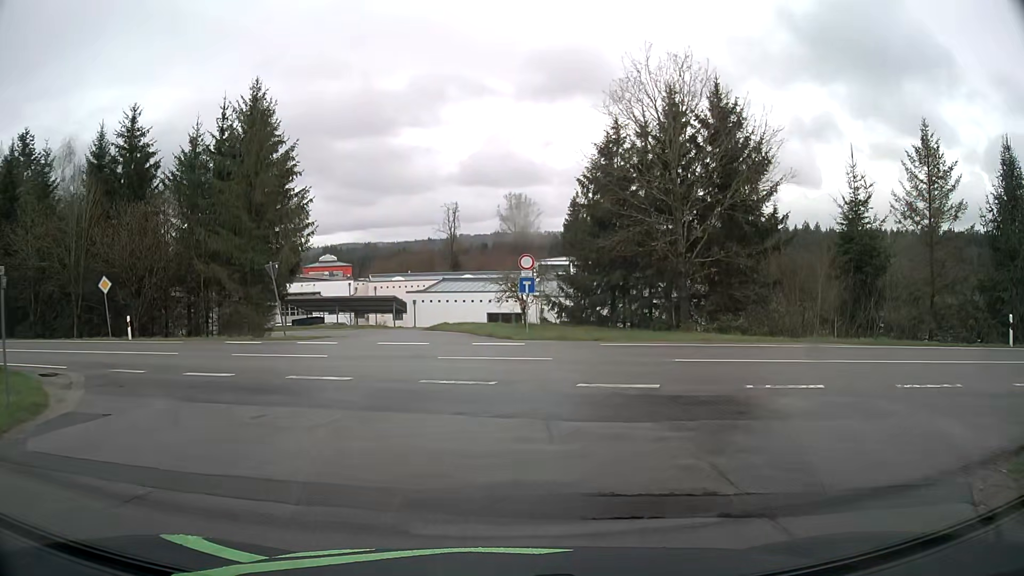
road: unclassified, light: Day
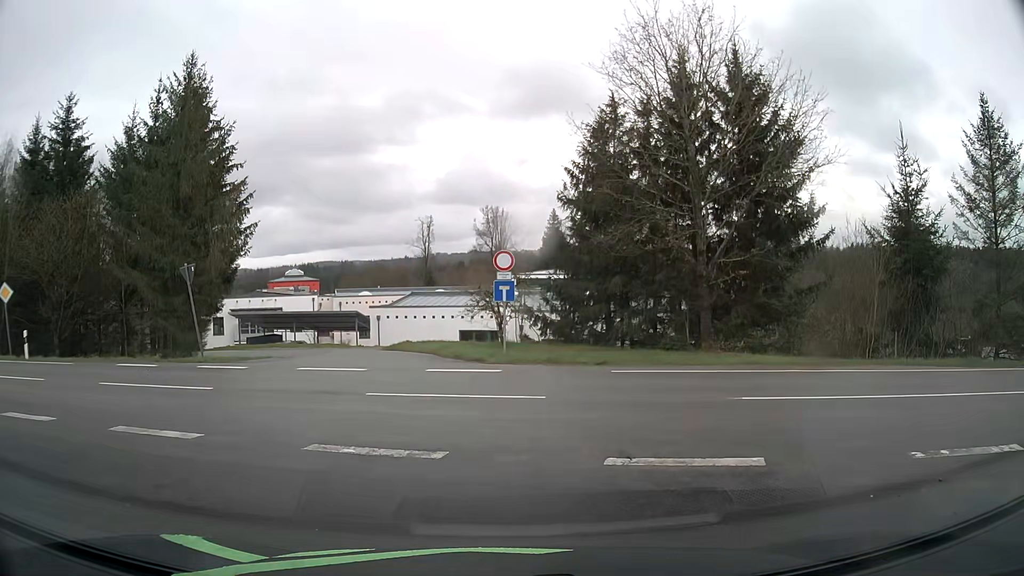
(+0.2, +5.8) m; +4°
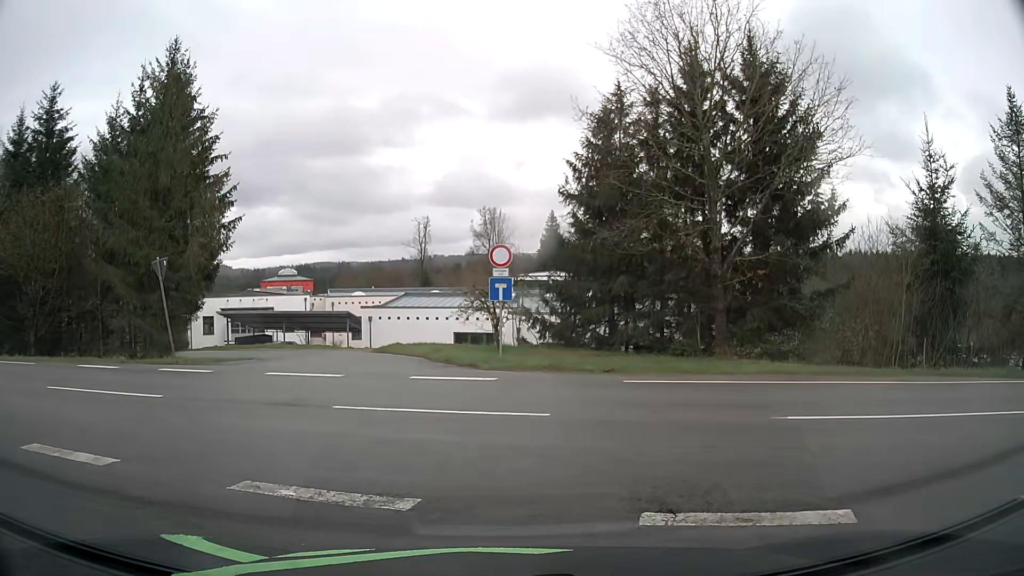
(0.0, +1.7) m; 0°
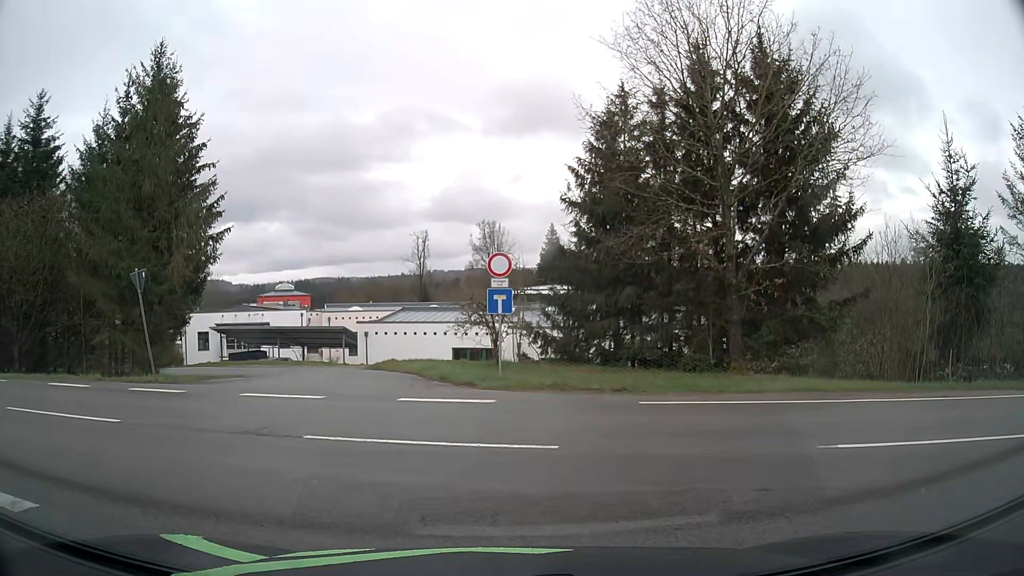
(0.0, +1.3) m; -1°
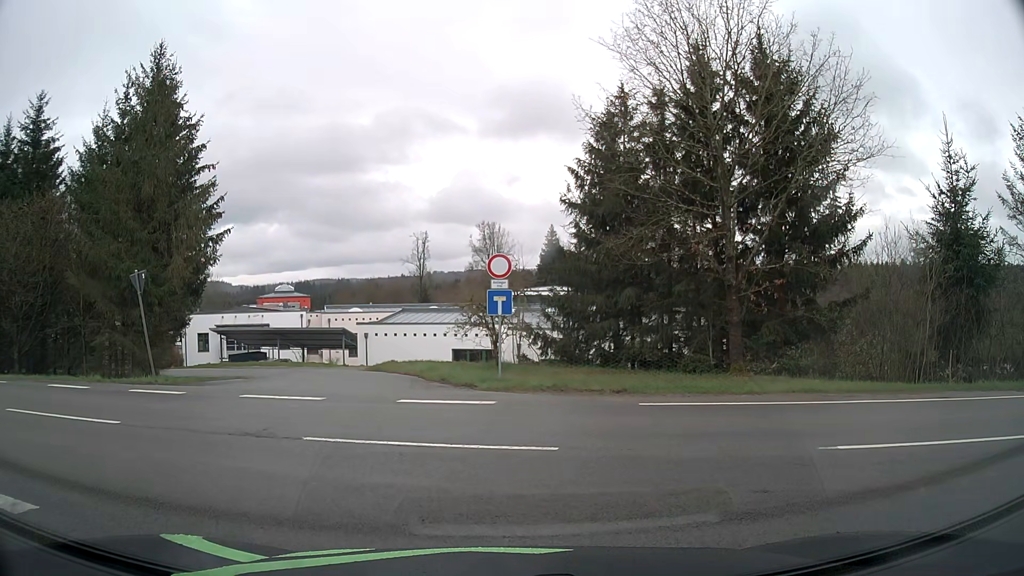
(0.0, +0.1) m; 0°
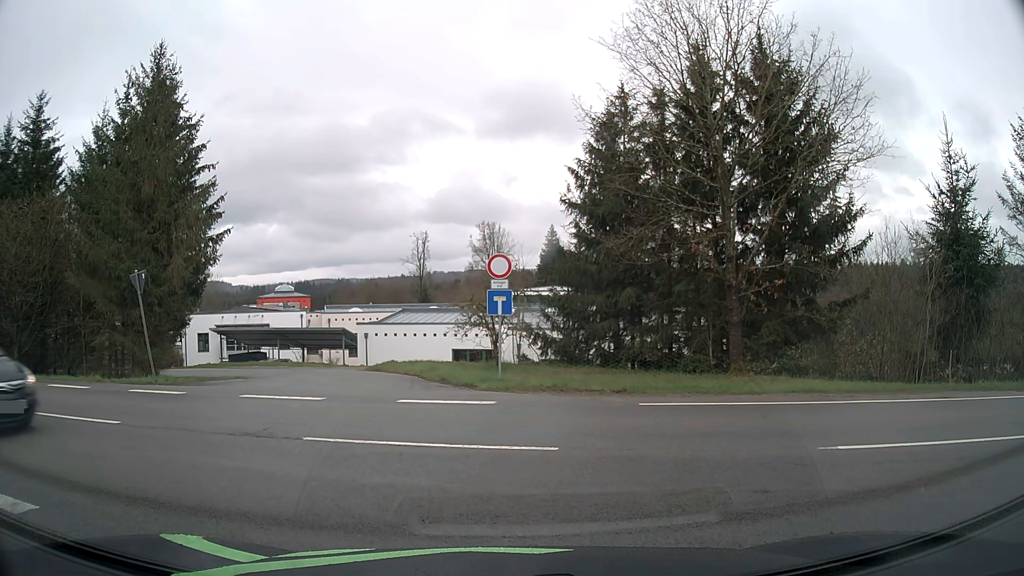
(0.0, 0.0) m; 0°
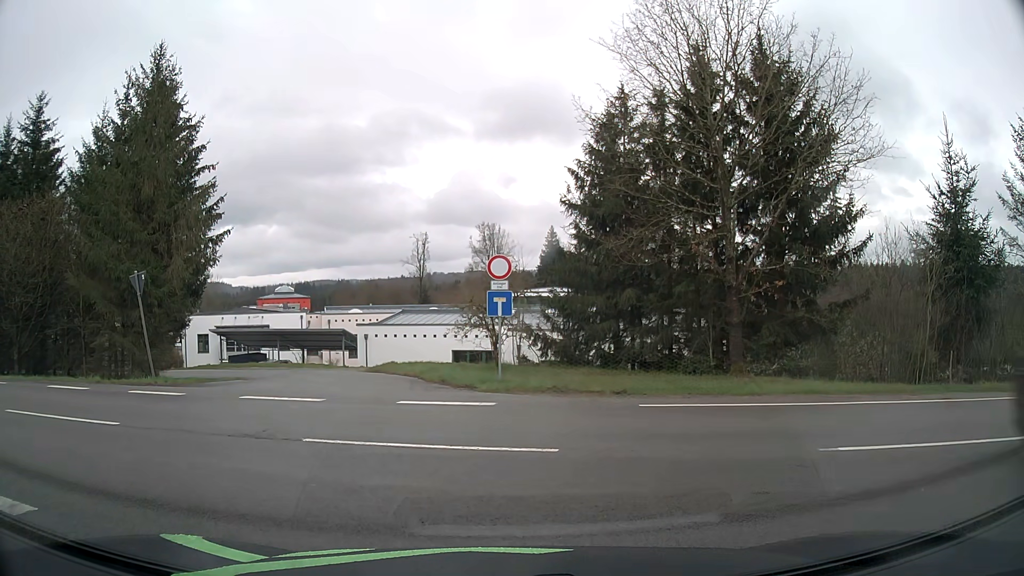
(0.0, 0.0) m; 0°
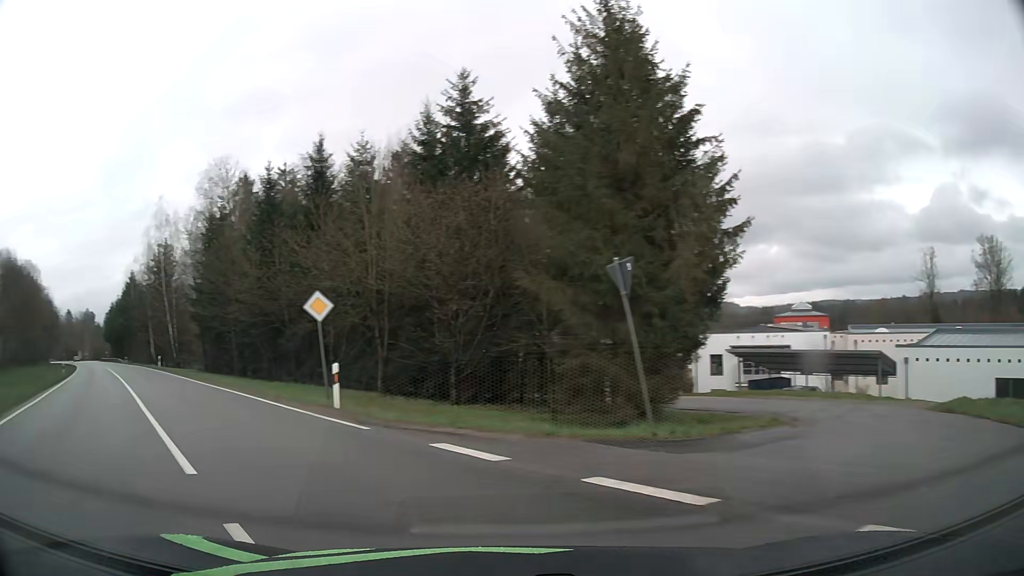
(-2.2, +7.9) m; -39°
